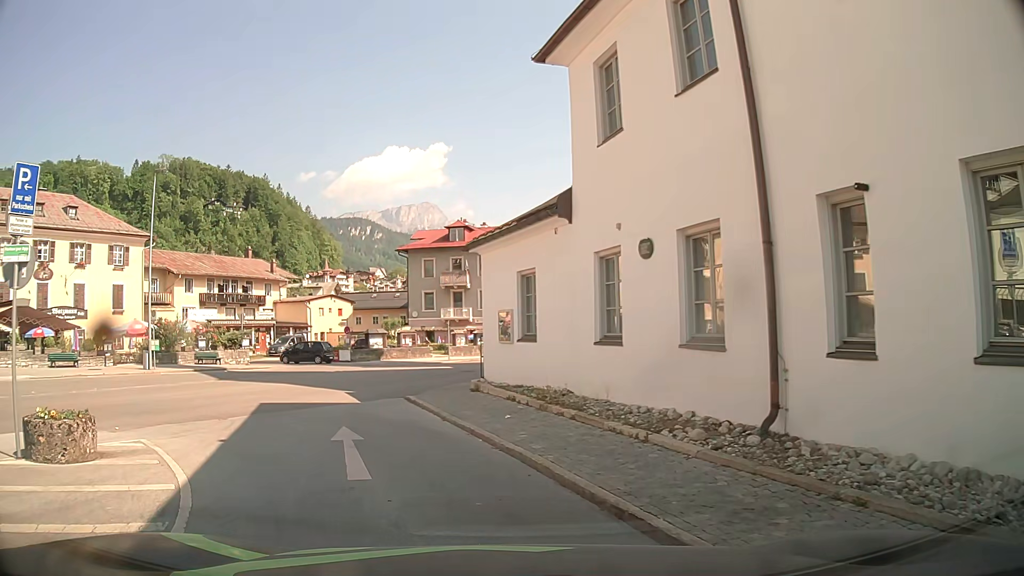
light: Day
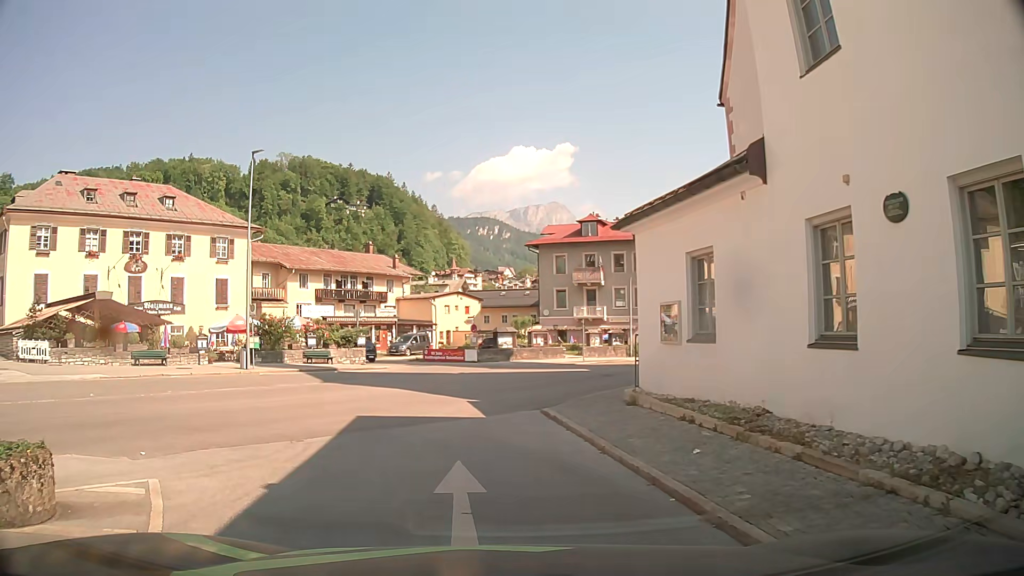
(-0.3, +3.5) m; -9°
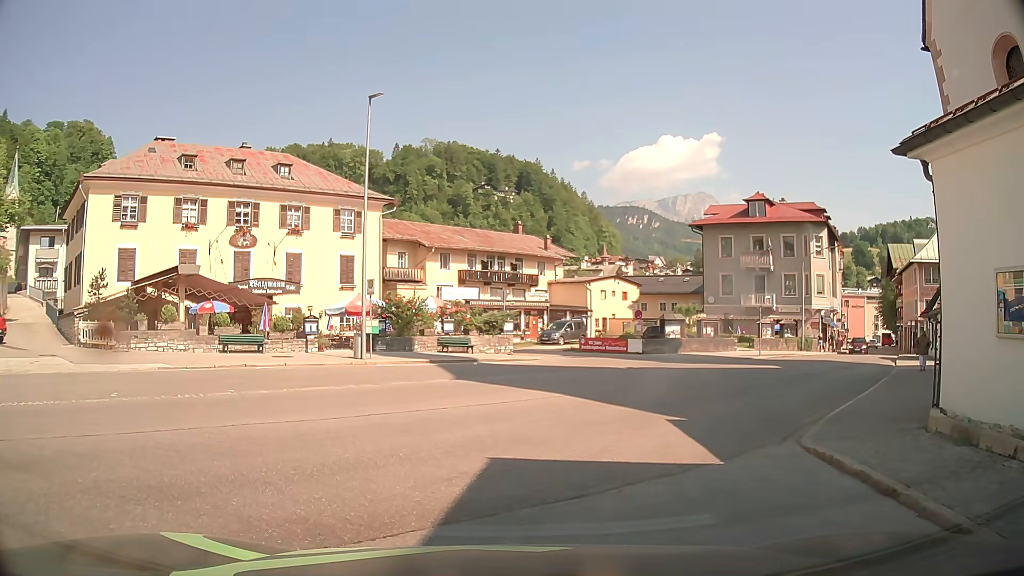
(-0.7, +5.9) m; -10°
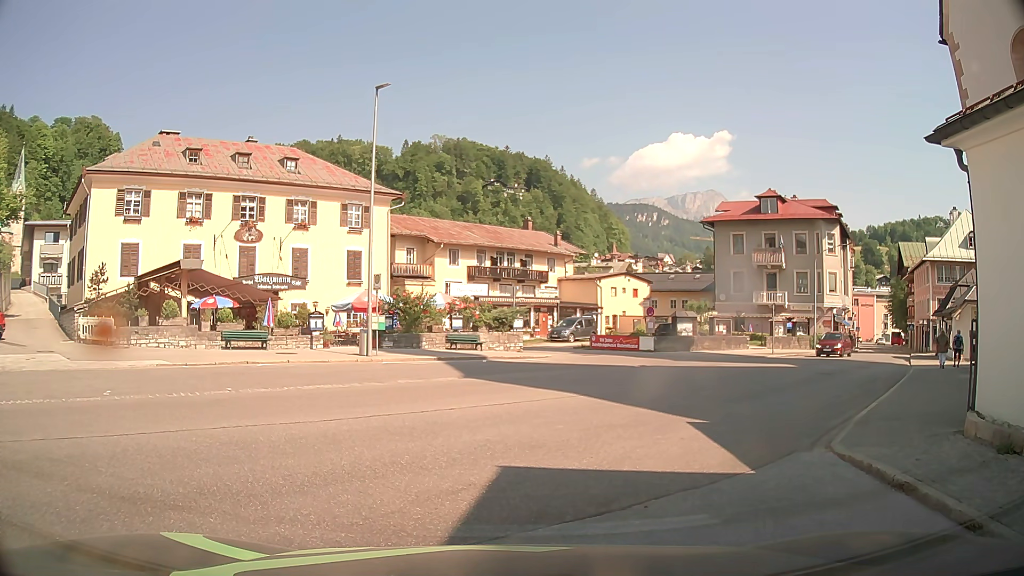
(0.0, +0.7) m; 0°
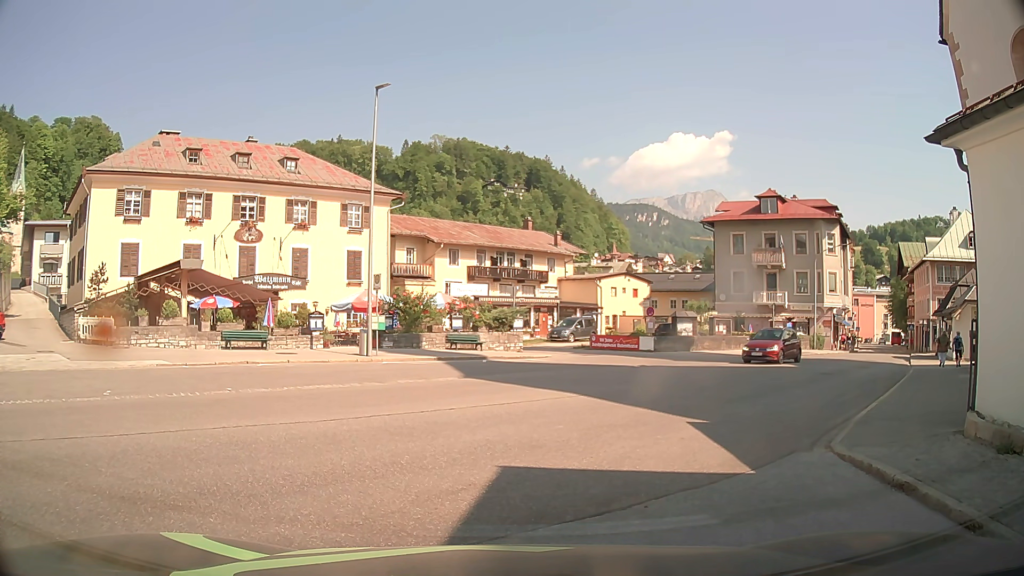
(0.0, 0.0) m; 0°
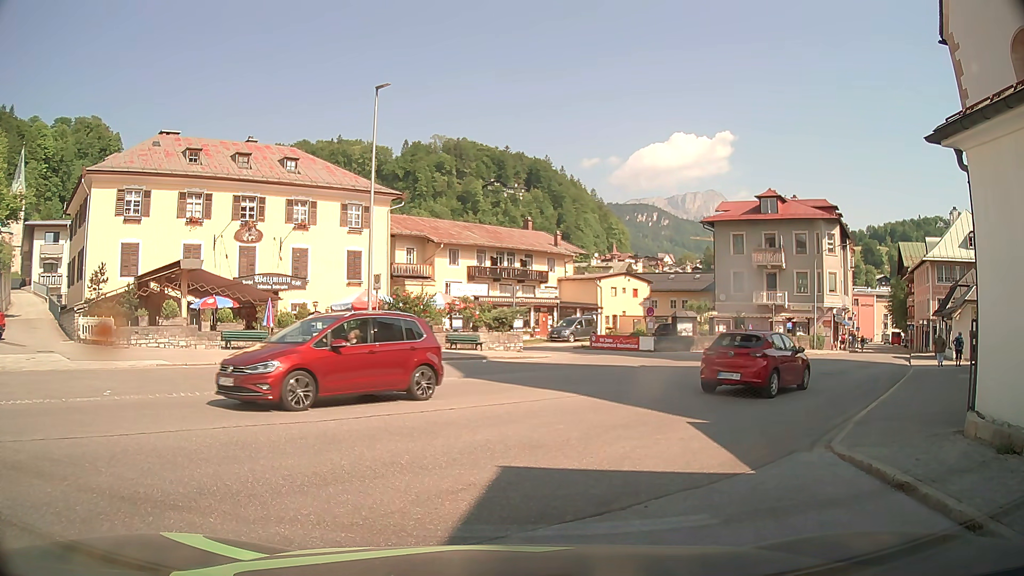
(0.0, 0.0) m; 0°
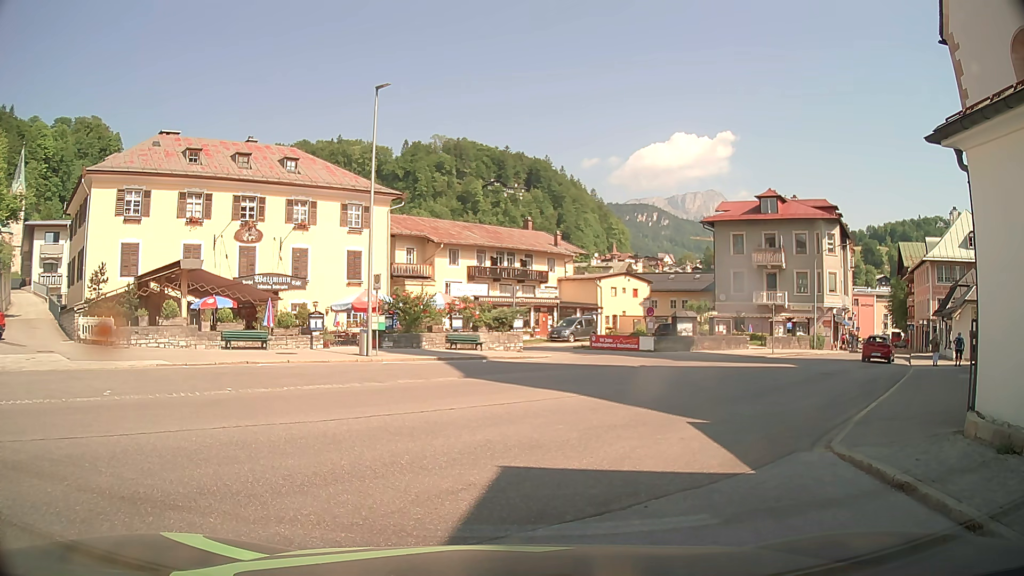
(0.0, 0.0) m; 0°
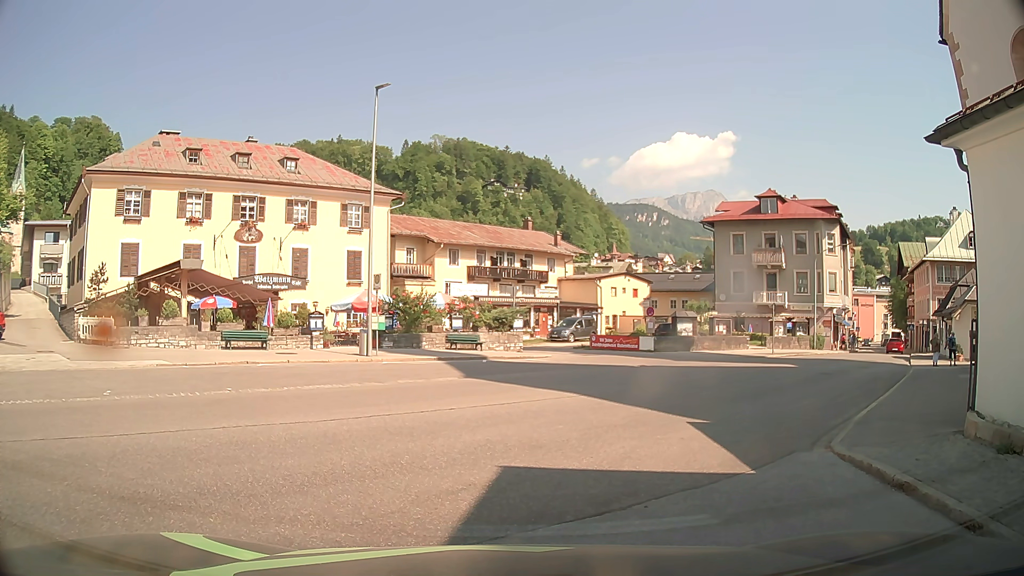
(0.0, 0.0) m; 0°
